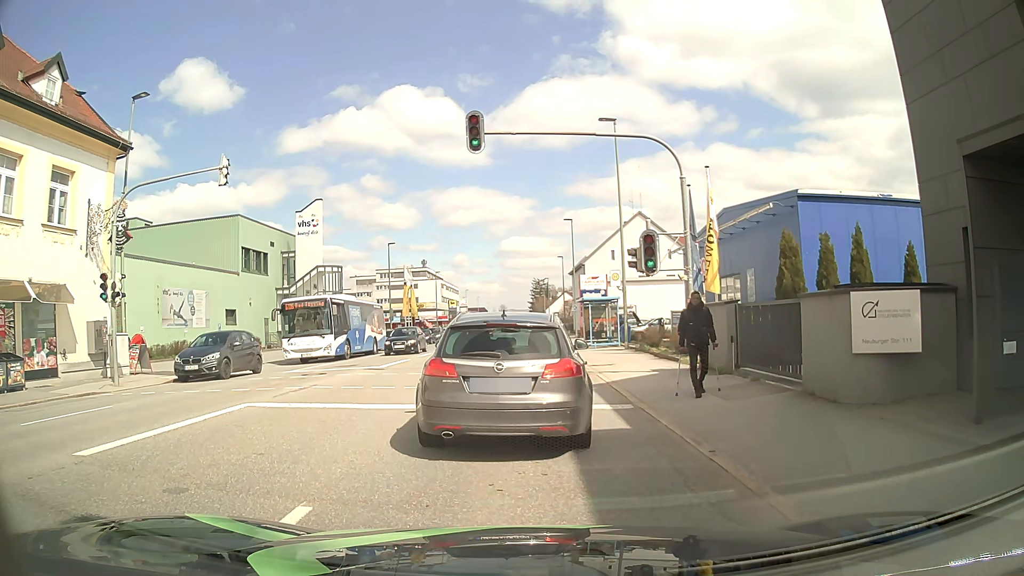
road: tertiary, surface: asphalt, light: Day
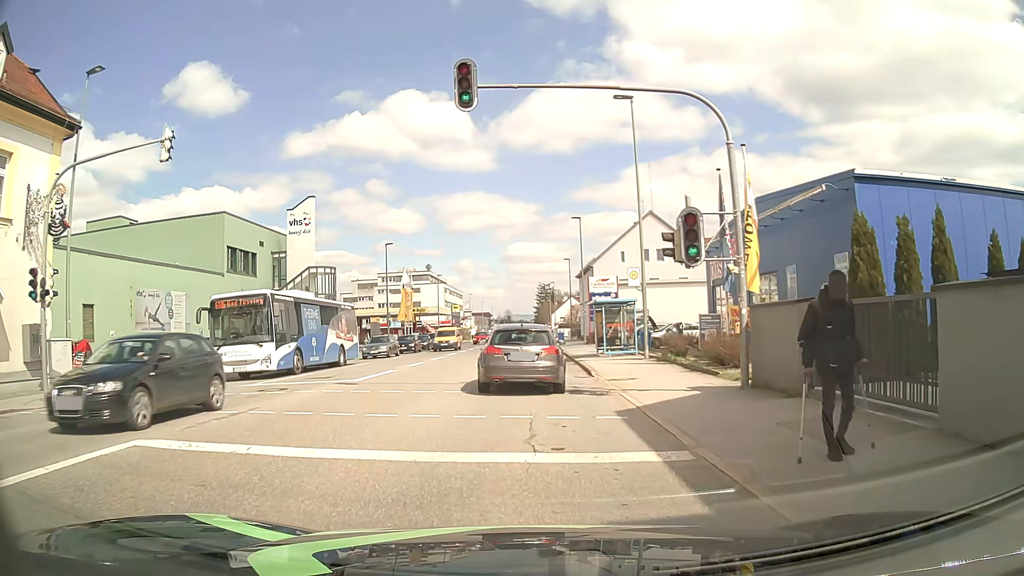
(-0.2, +4.2) m; -3°
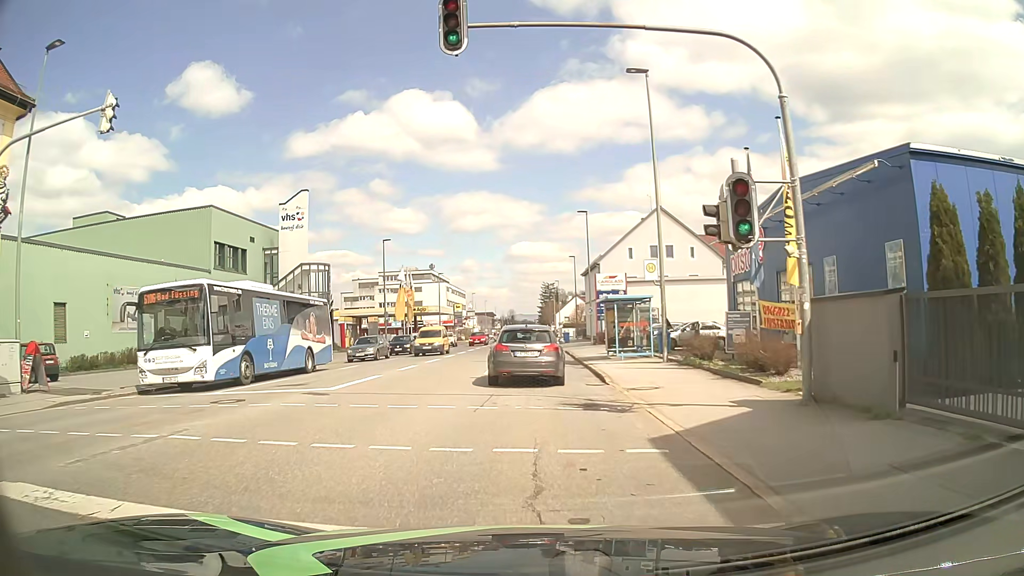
(0.0, +3.0) m; 0°
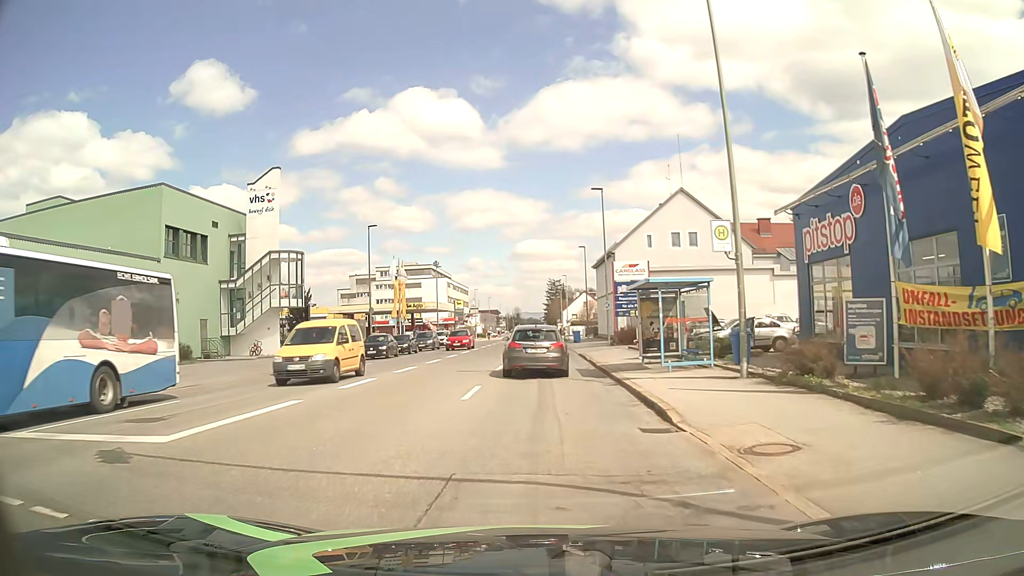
(0.0, +8.2) m; +1°
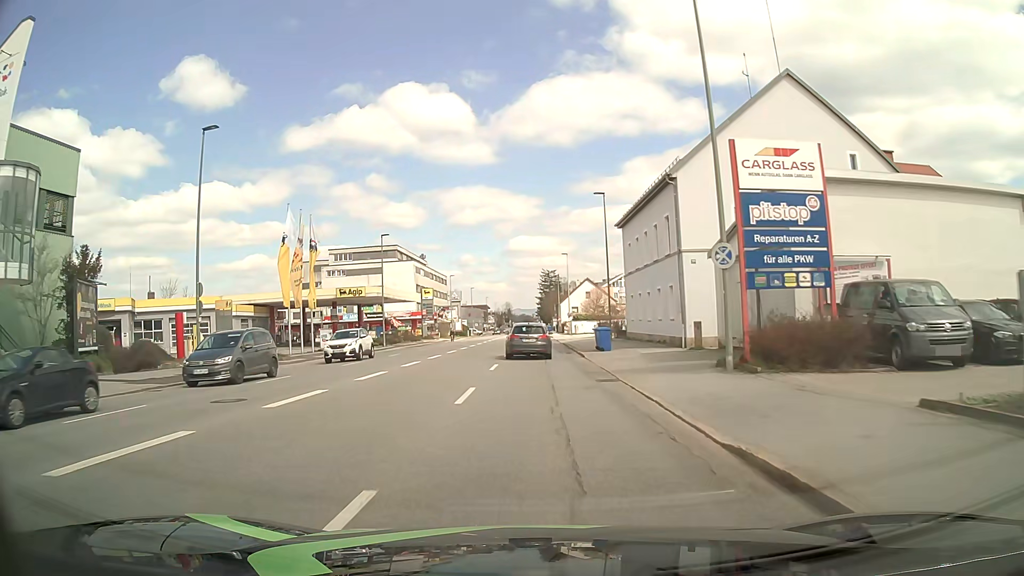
(0.0, +29.0) m; 0°
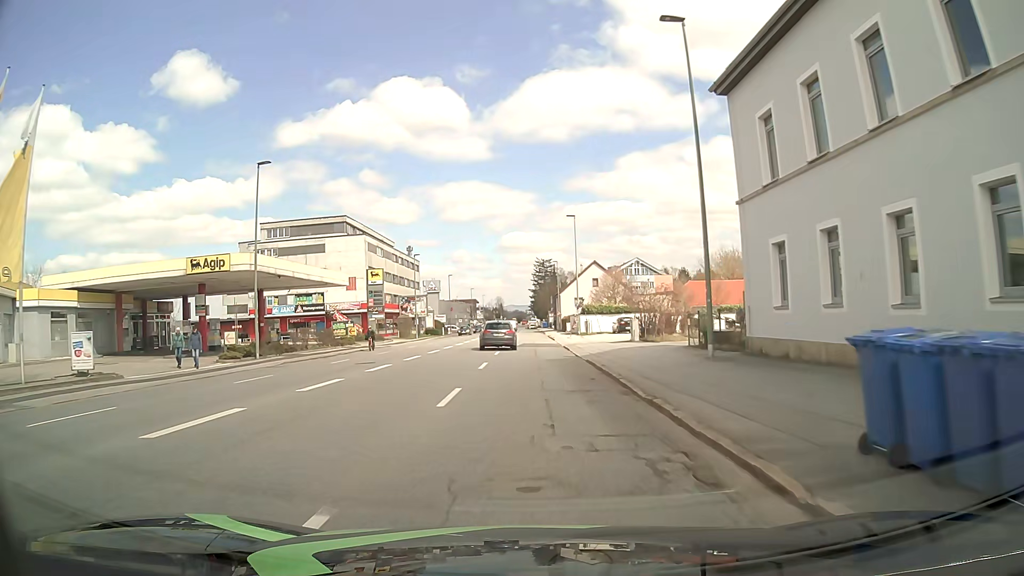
(+0.2, +28.0) m; +1°
